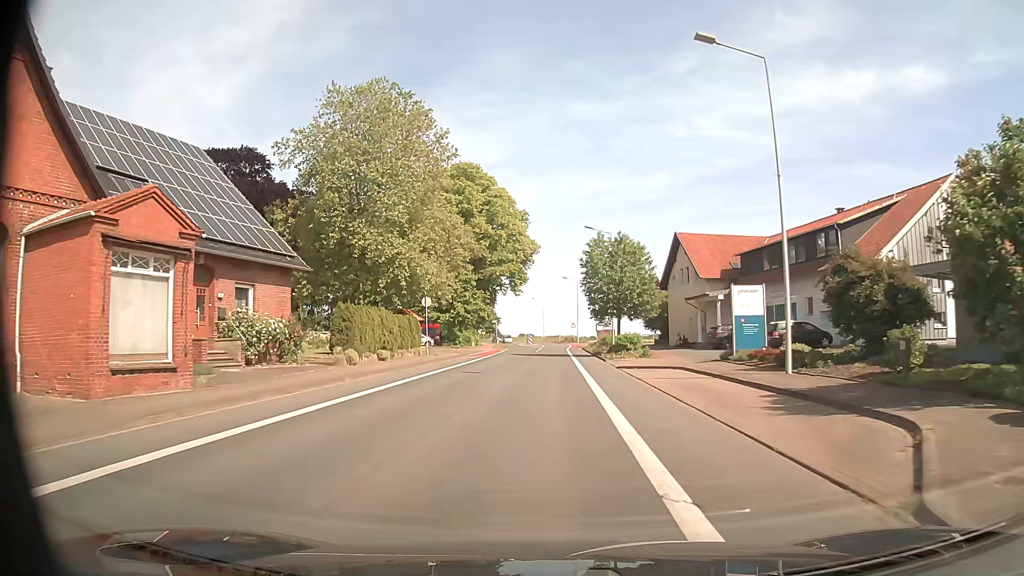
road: secondary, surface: asphalt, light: Day
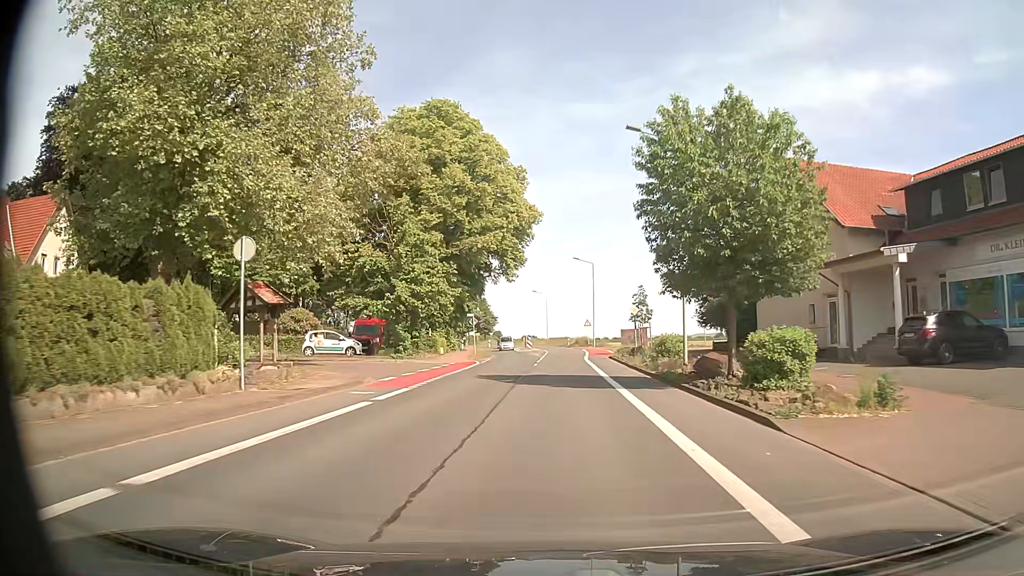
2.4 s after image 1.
(-0.1, +26.6) m; 0°
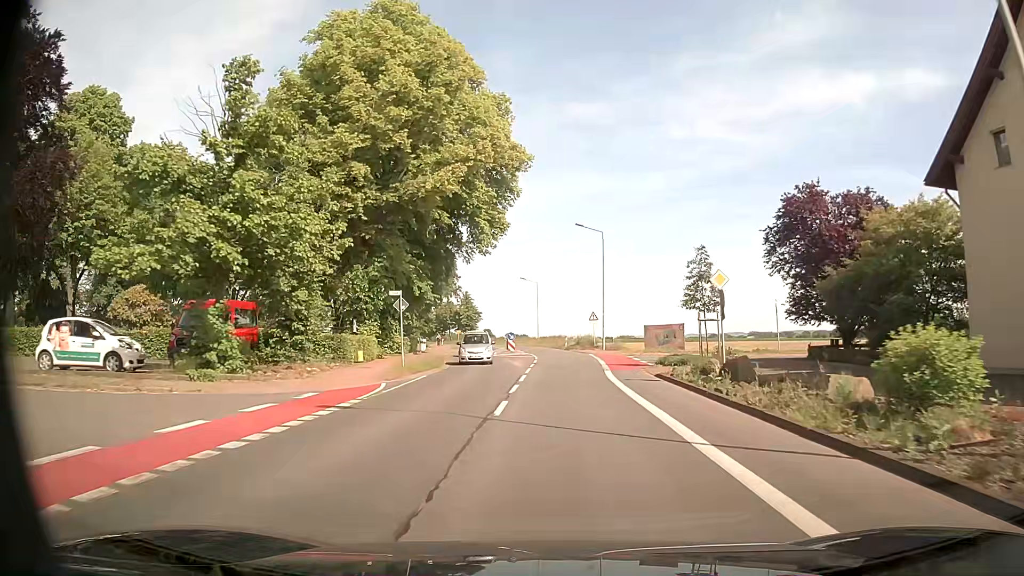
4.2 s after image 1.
(+0.1, +21.6) m; +1°
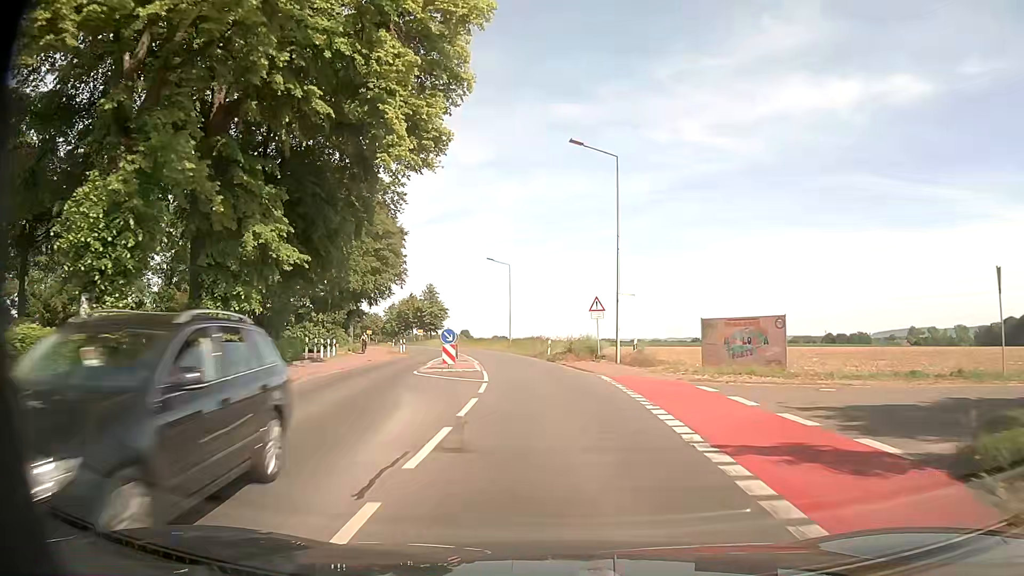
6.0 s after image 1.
(+0.3, +23.0) m; +2°
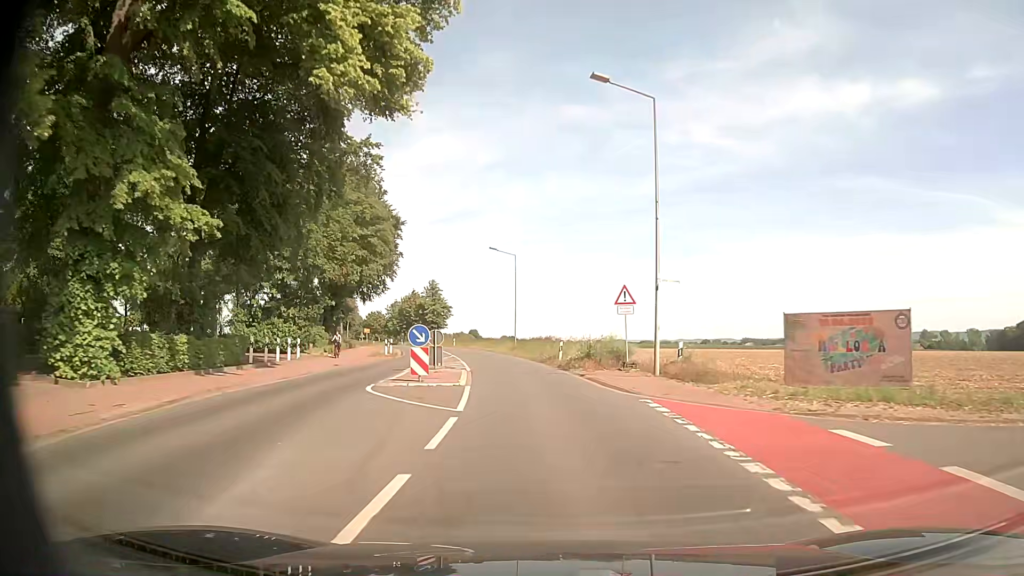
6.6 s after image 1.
(-0.1, +8.0) m; -1°
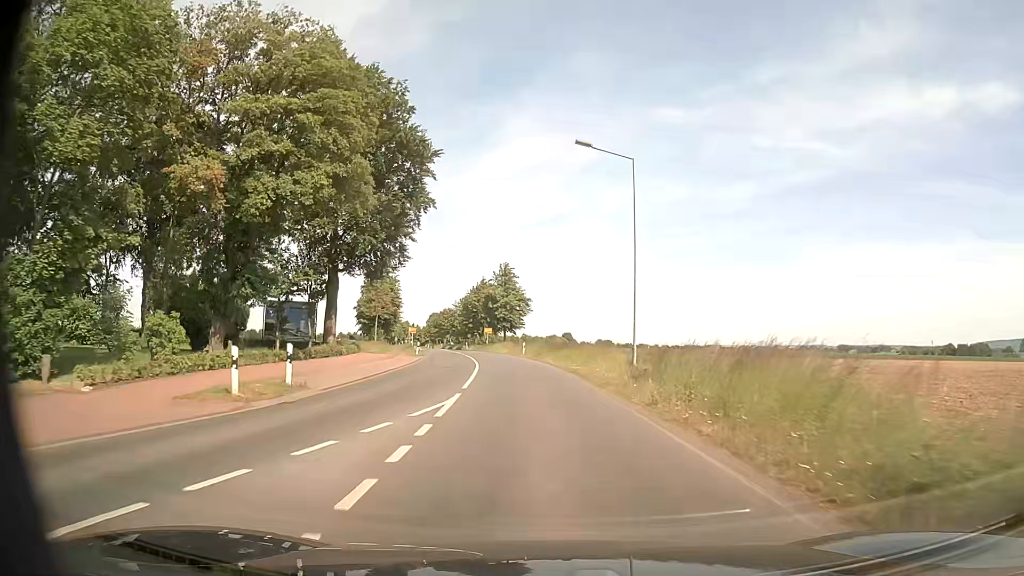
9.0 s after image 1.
(-1.7, +31.5) m; -7°
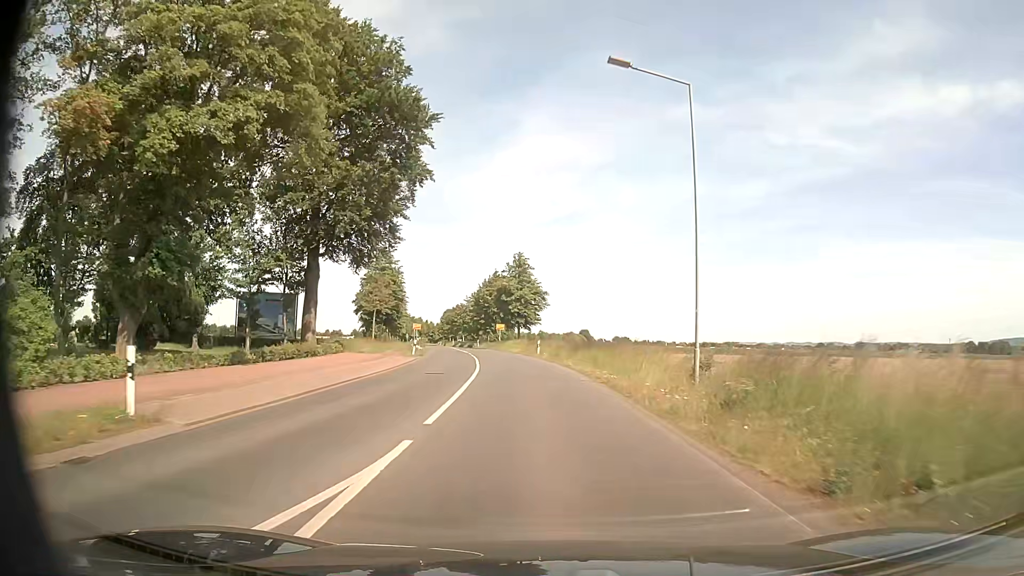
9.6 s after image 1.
(-0.1, +7.7) m; -2°
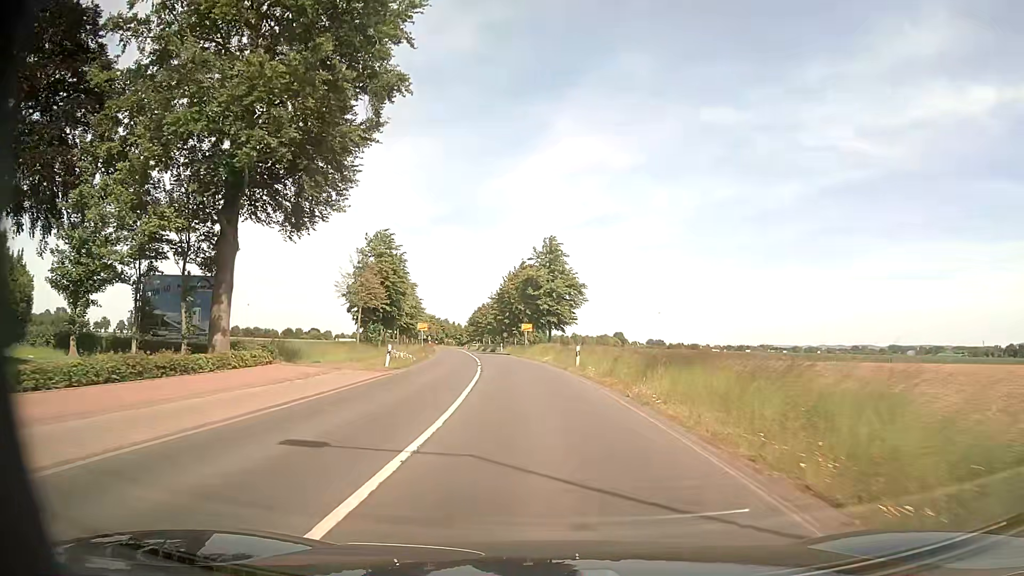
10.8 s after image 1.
(-0.4, +15.5) m; -2°
(0, +10) (-1, +20) (-2, +30) (-3, +40) (-4, +50) (-5, +60) (-7, +70) (-8, +79) (-10, +89) (-12, +99) m
